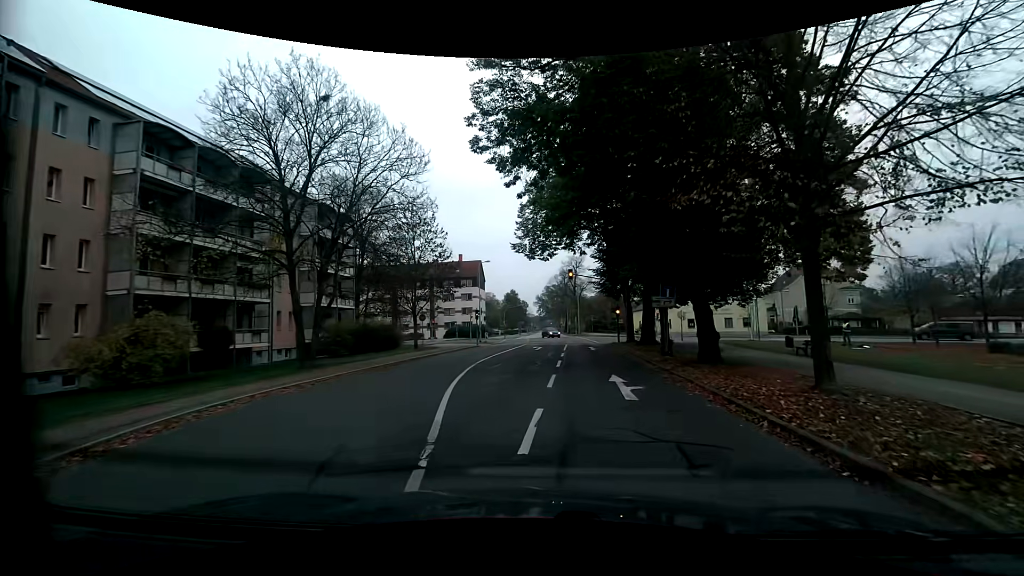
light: Day
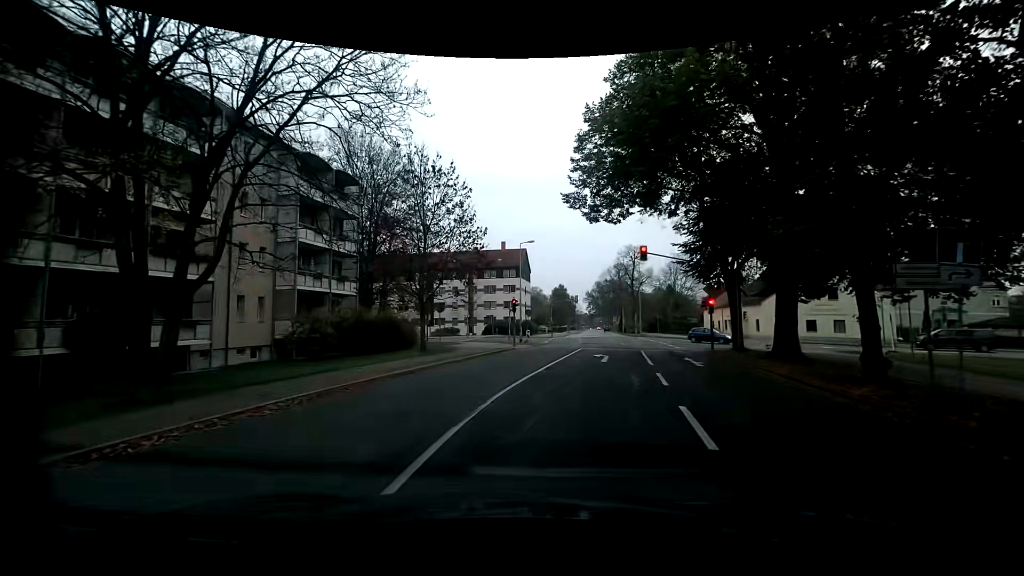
(-0.3, +11.7) m; -3°
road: residential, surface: asphalt
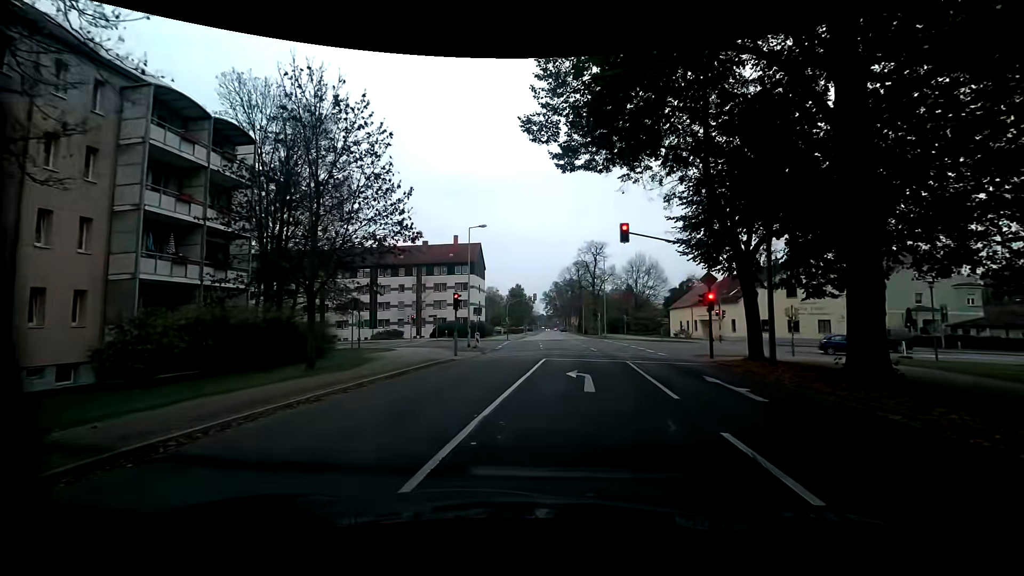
(+0.1, +7.9) m; +4°
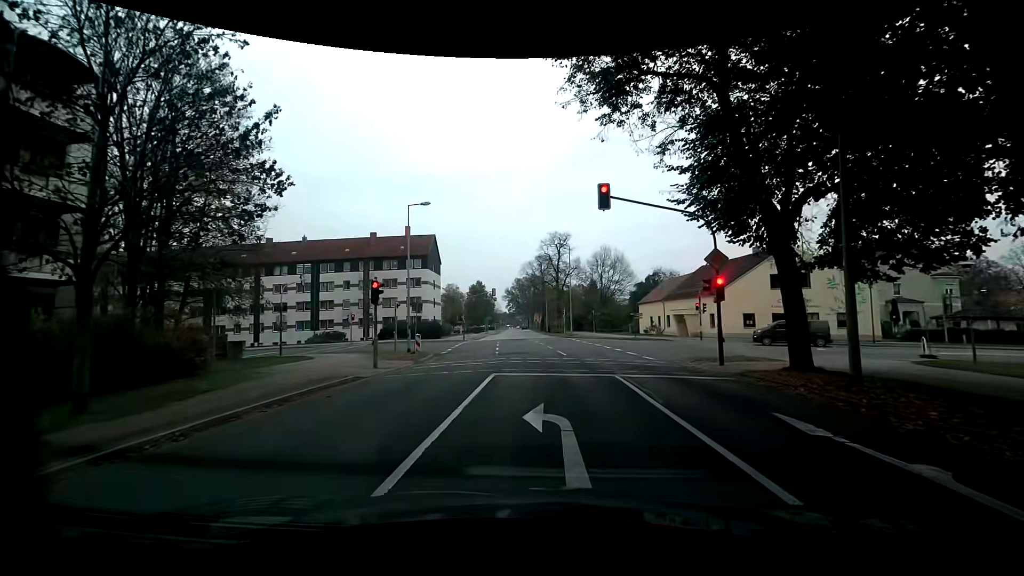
(+0.3, +6.7) m; +4°
